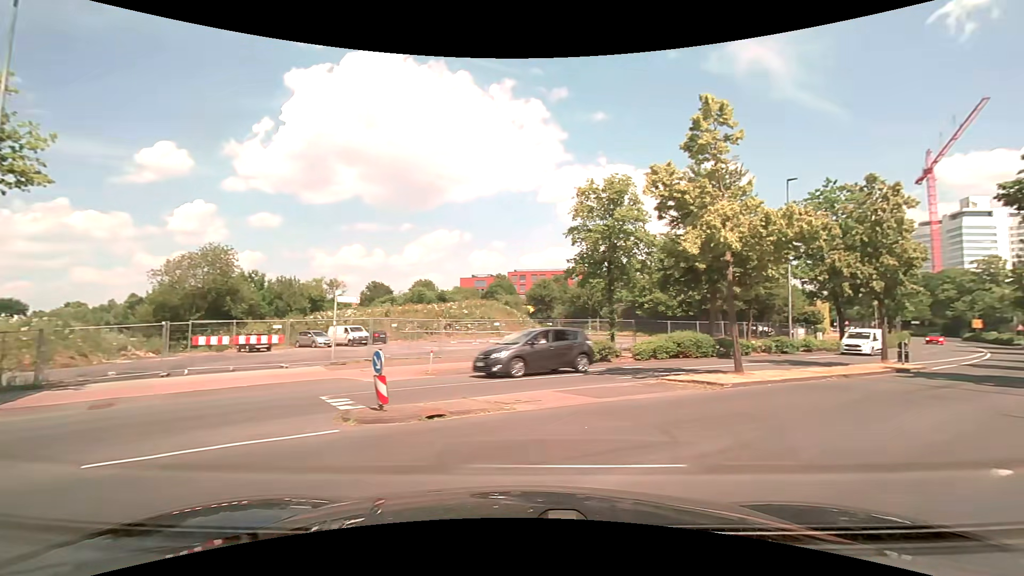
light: Day
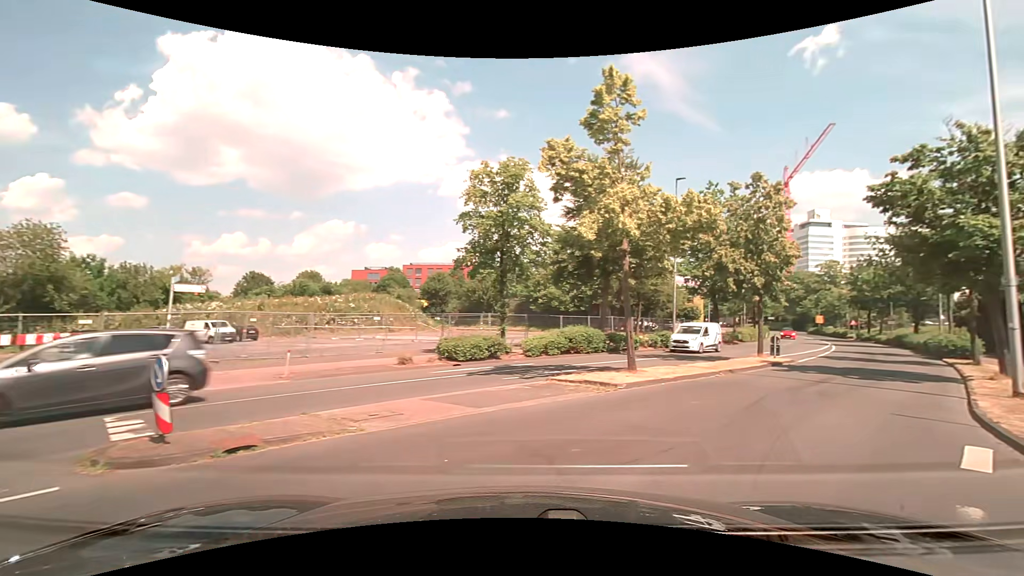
(+0.2, +2.1) m; +12°
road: tertiary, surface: asphalt
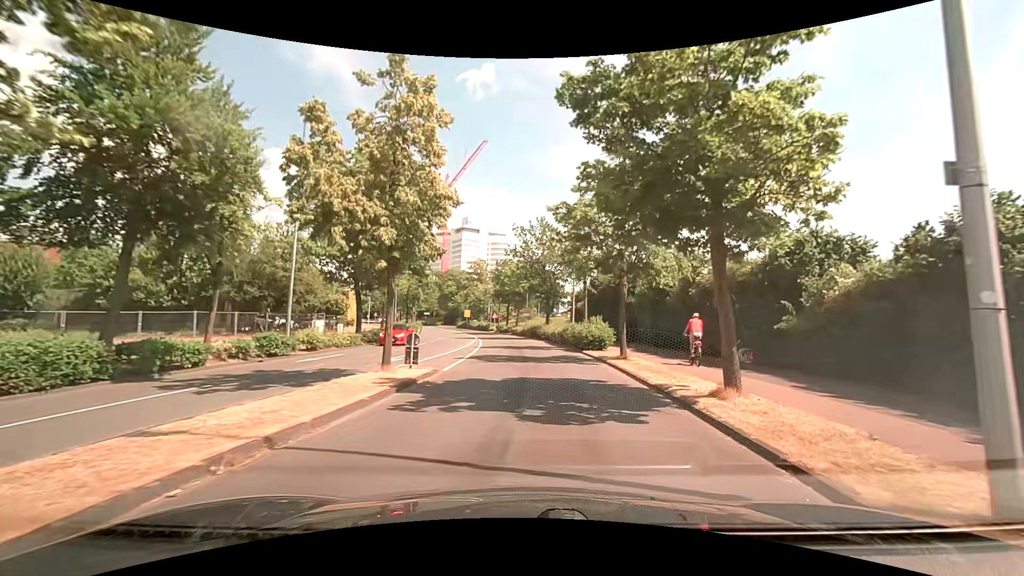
(+4.5, +10.5) m; +37°
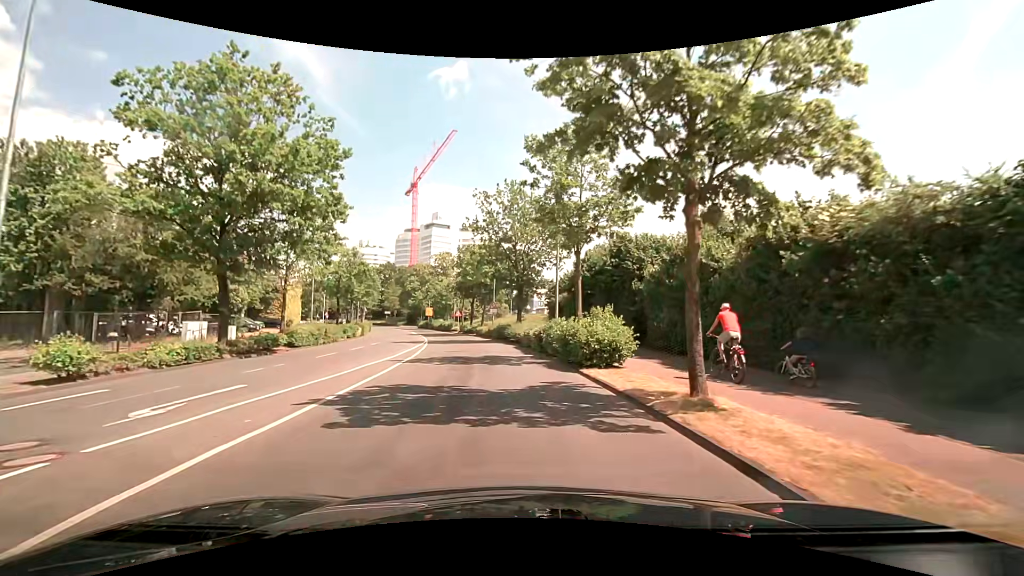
(+0.8, +12.2) m; +4°
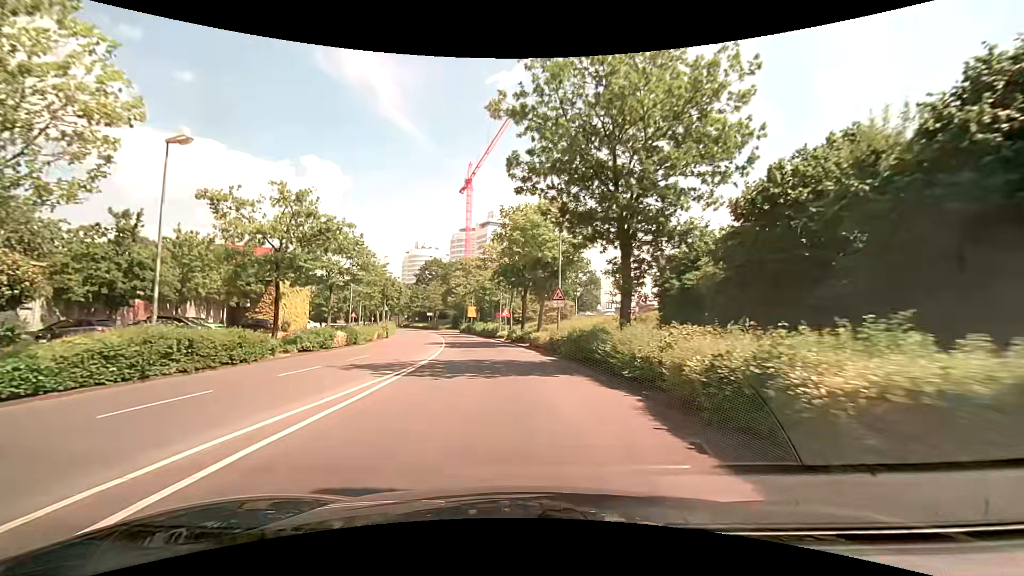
(-1.7, +20.7) m; -7°
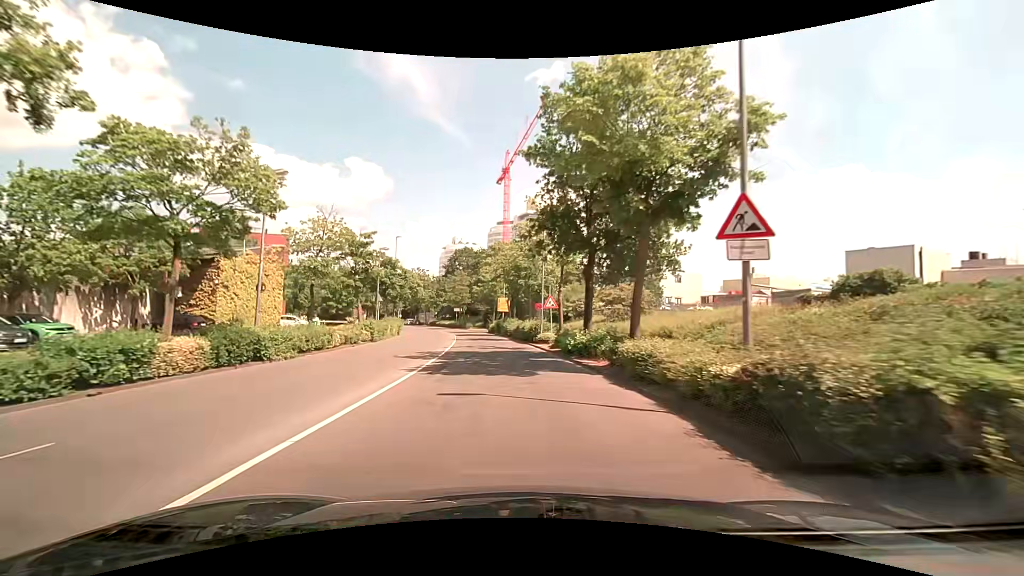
(-0.8, +18.1) m; -4°
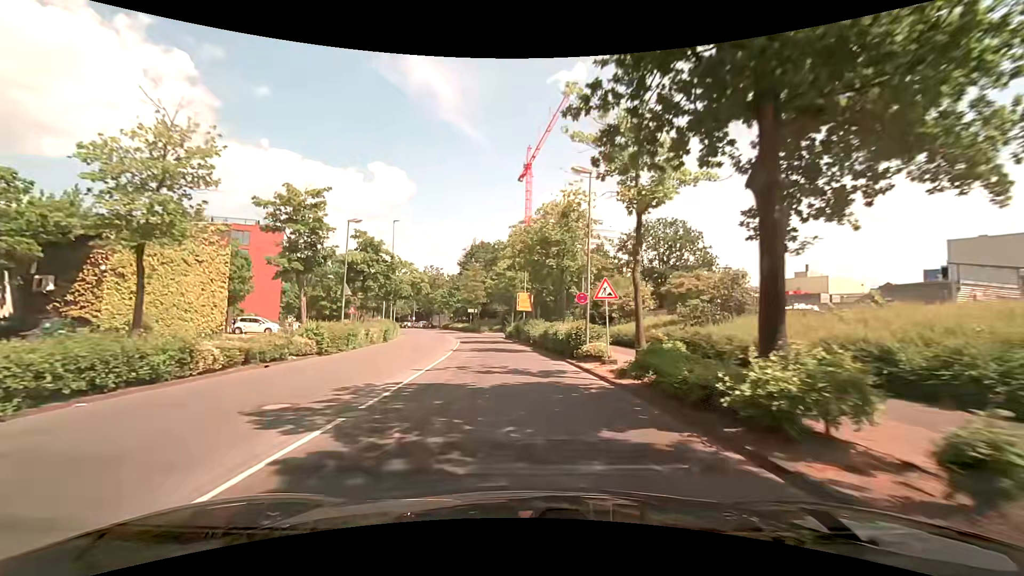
(-0.4, +12.7) m; -3°
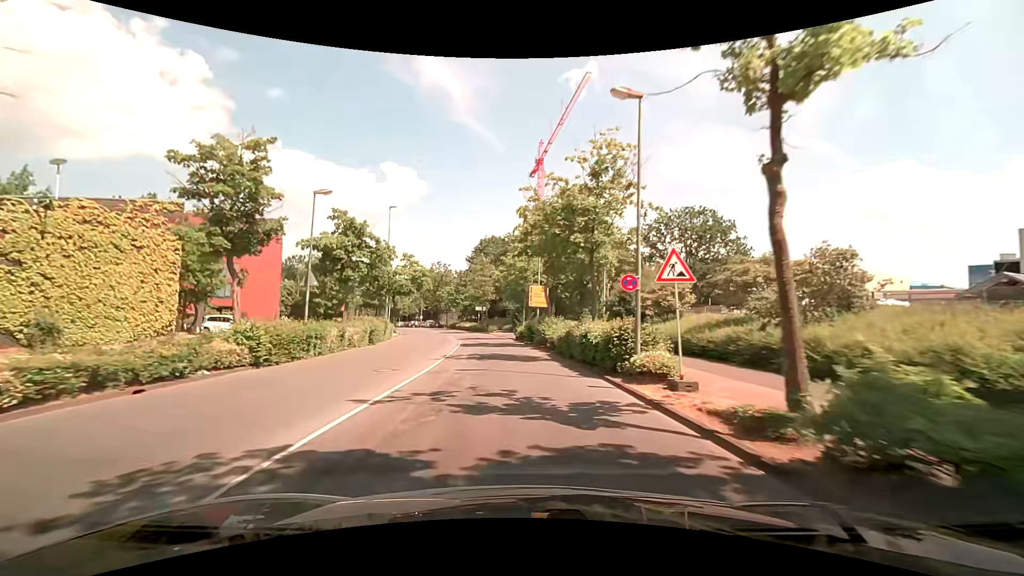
(0.0, +6.4) m; -1°
(0, +10) (-1, +20) (-2, +30) (-3, +40) (-5, +50) (-7, +59) (-10, +69) (-13, +79) (-16, +88) (-20, +97) m
